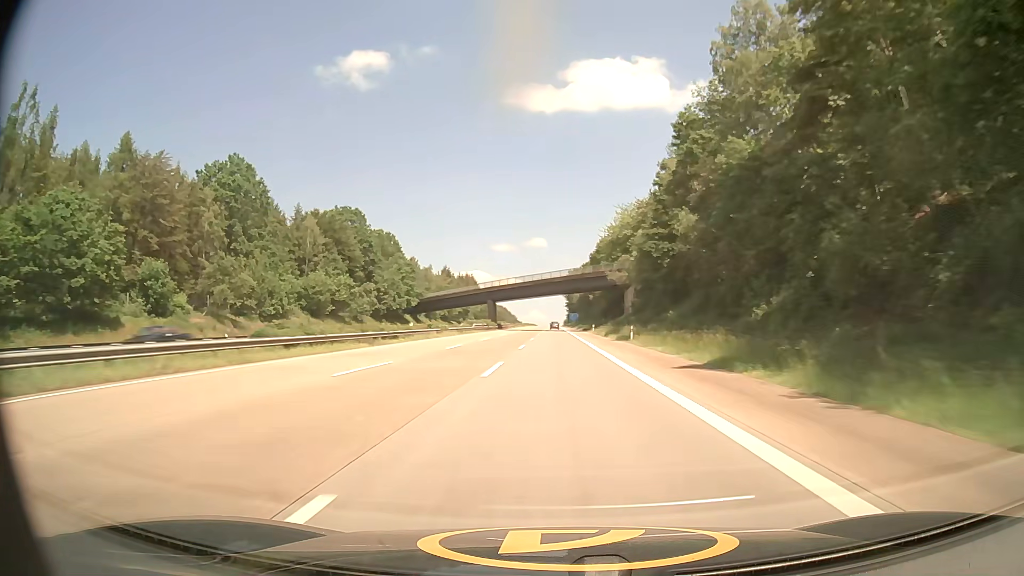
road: motorway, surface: asphalt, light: Day
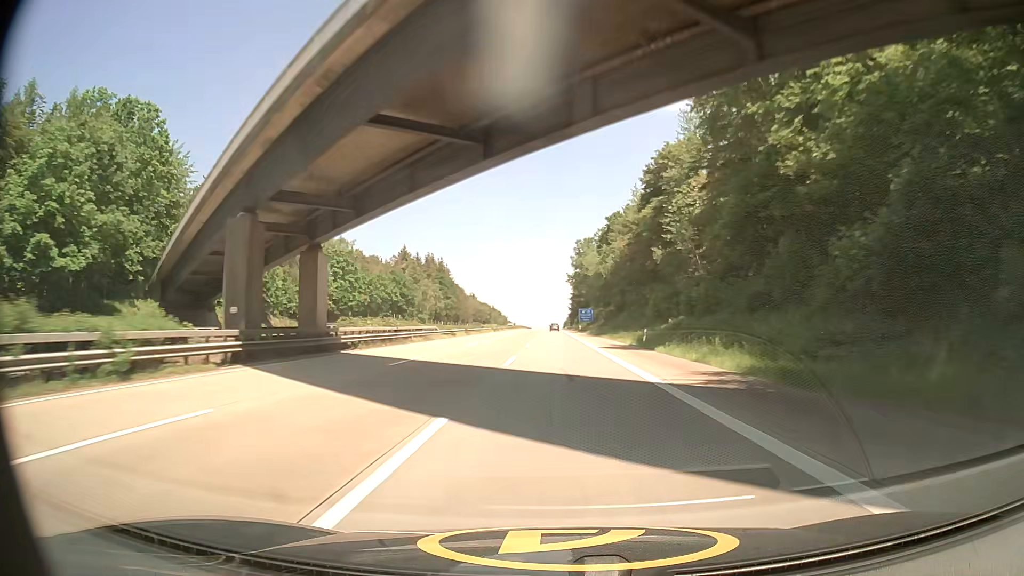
(0.0, +103.6) m; 0°
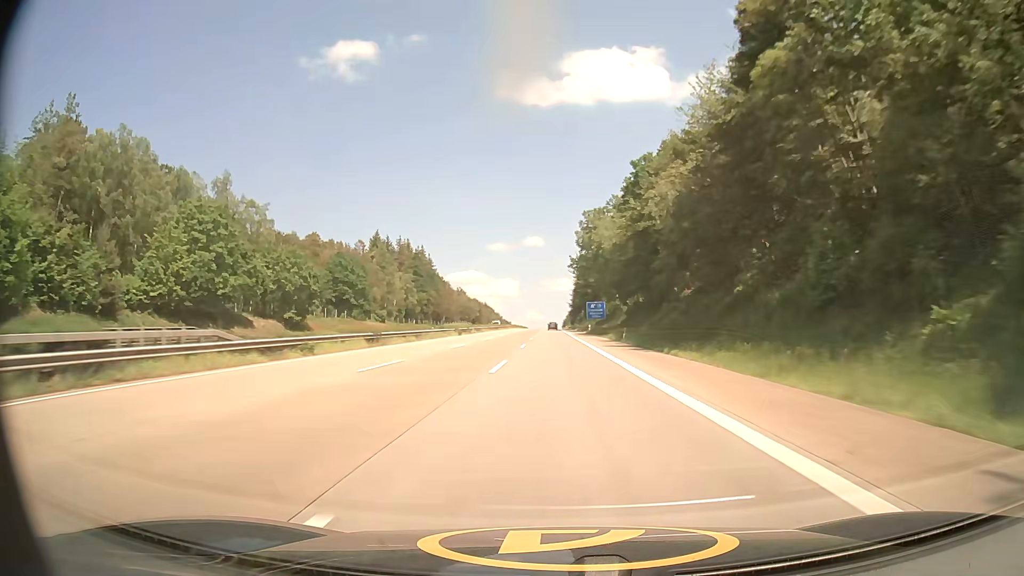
(0.0, +41.3) m; 0°
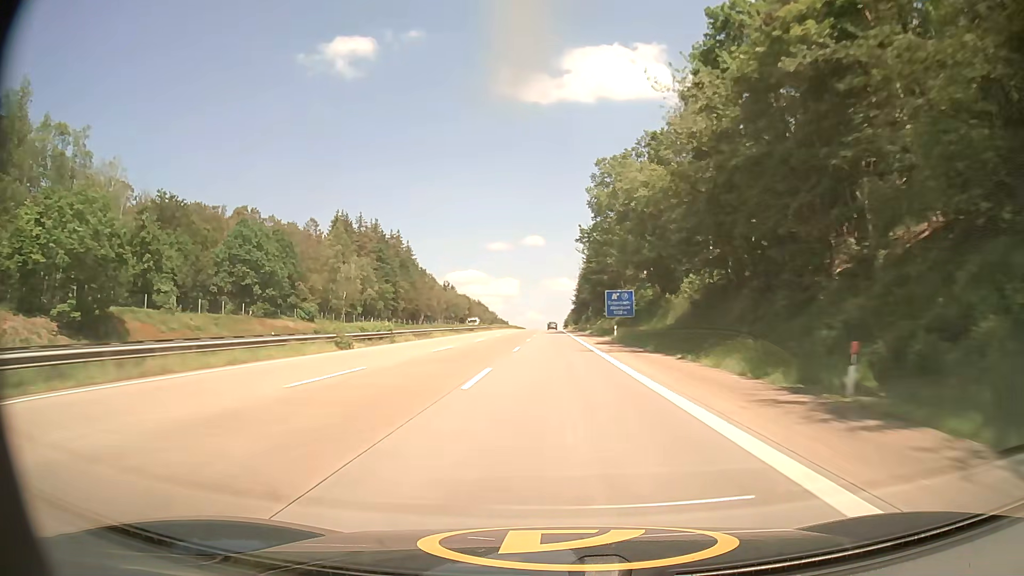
(0.0, +41.2) m; 0°
(0, +10) (0, +20) (0, +30) (0, +40) (0, +50) (0, +60) (0, +70) (0, +80) (0, +90) (0, +100) m
